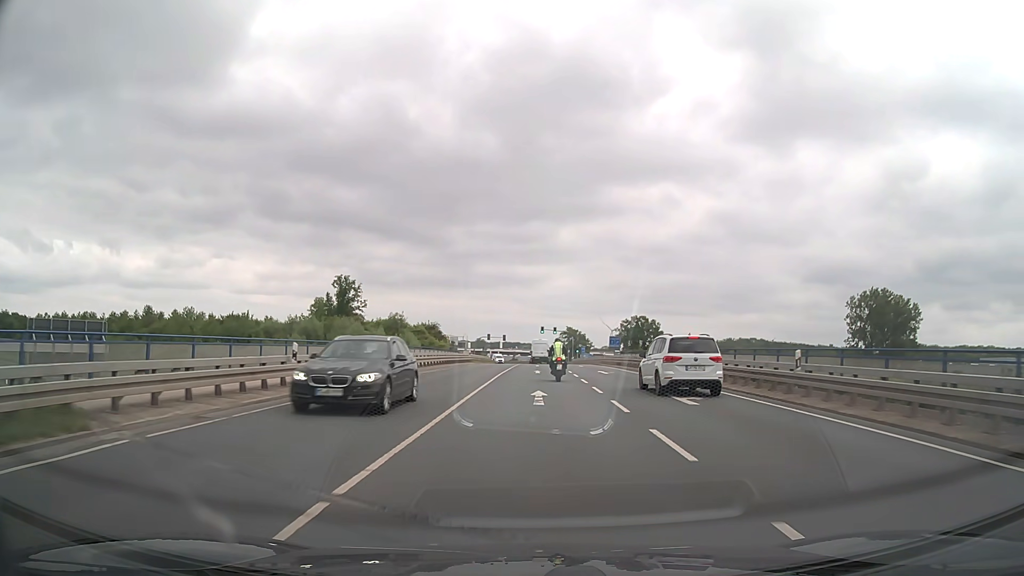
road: secondary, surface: asphalt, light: Day
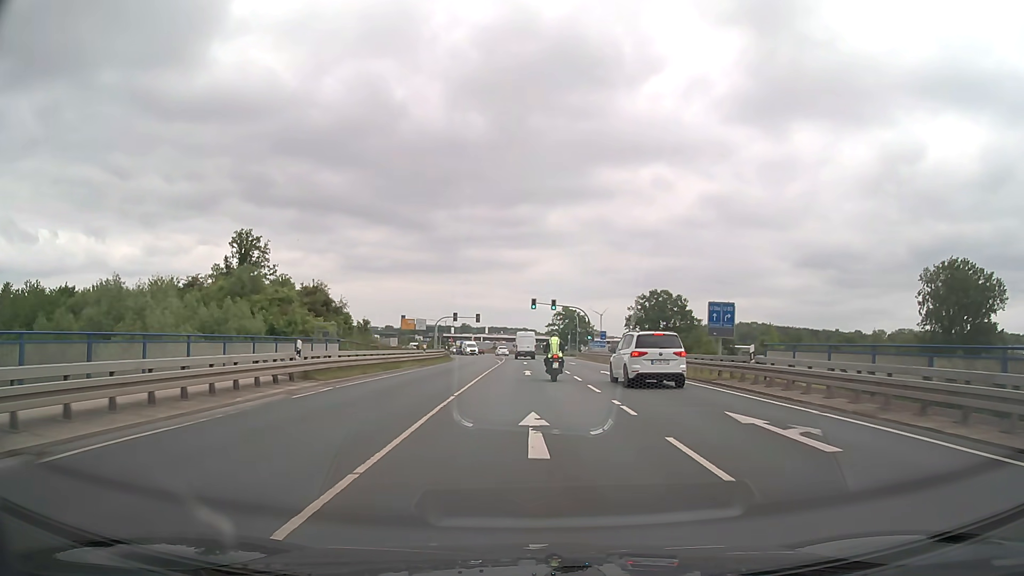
(+0.6, +47.4) m; +1°
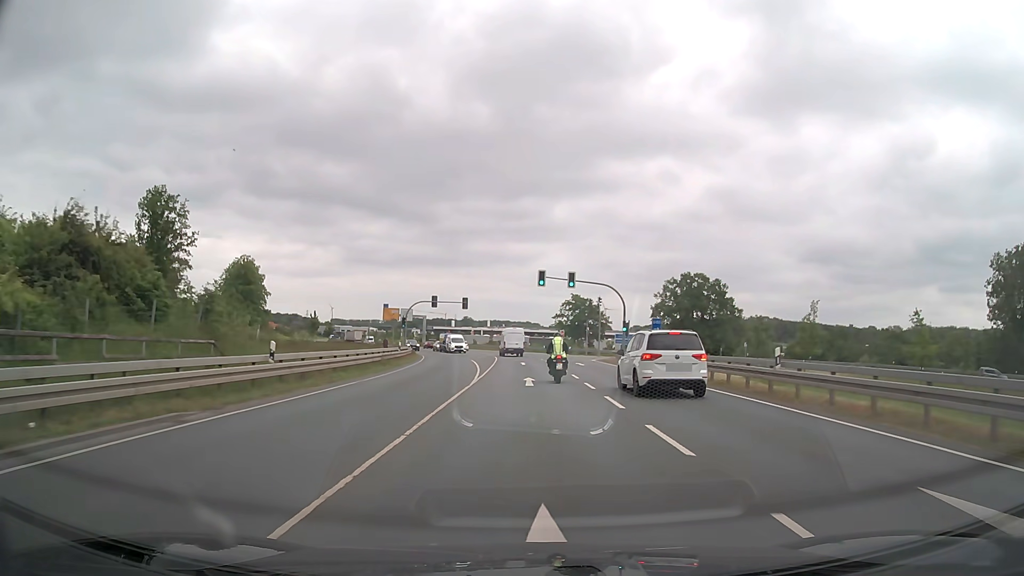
(-0.1, +27.3) m; 0°
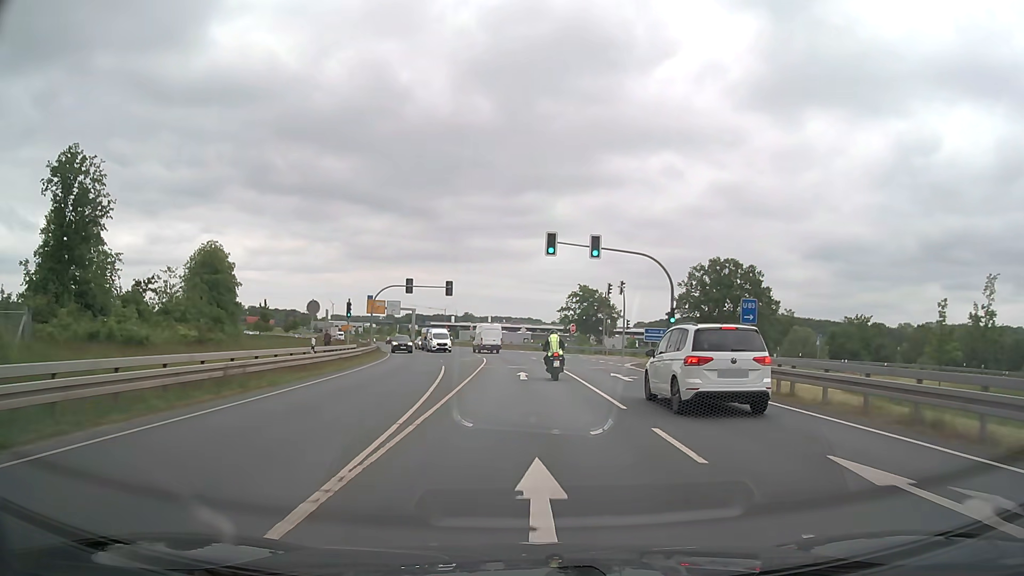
(0.0, +17.9) m; 0°
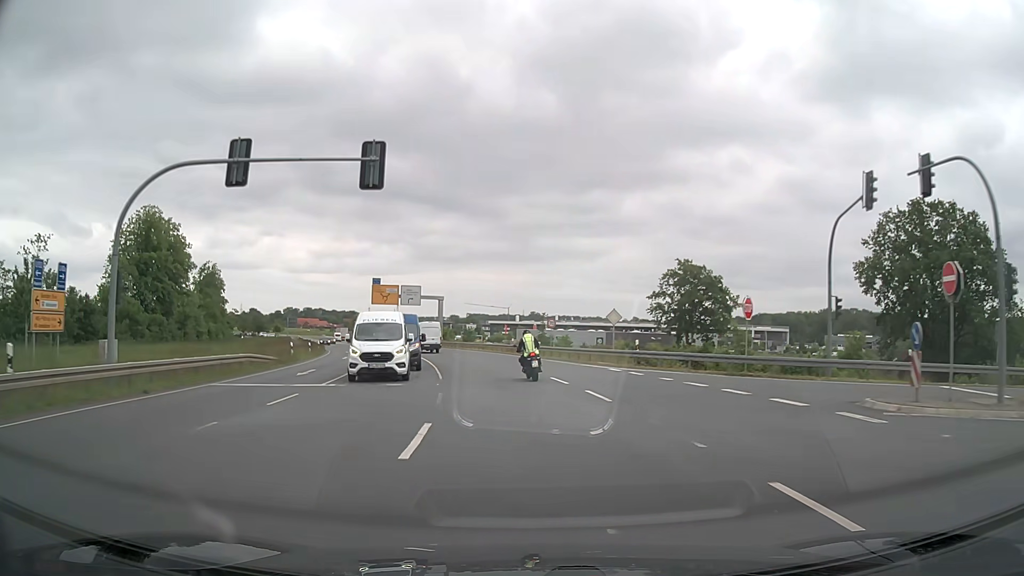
(-1.1, +44.5) m; -5°
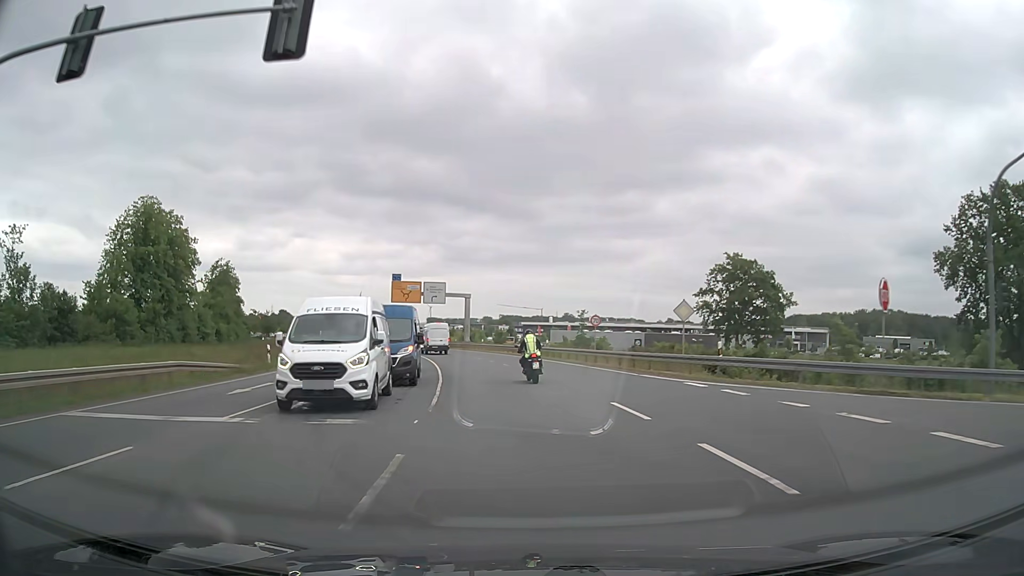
(-0.2, +9.0) m; -3°
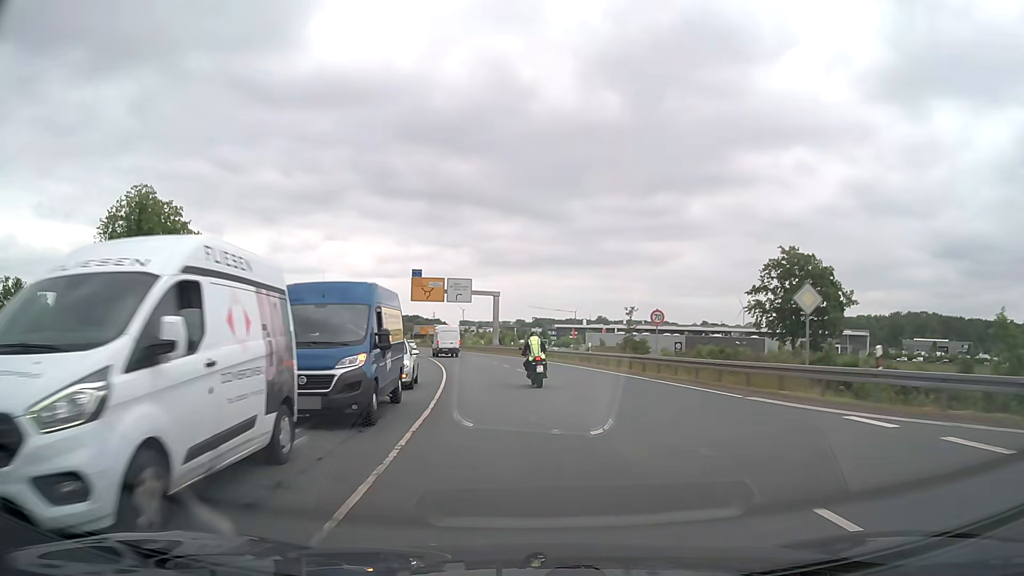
(-0.2, +9.3) m; -3°
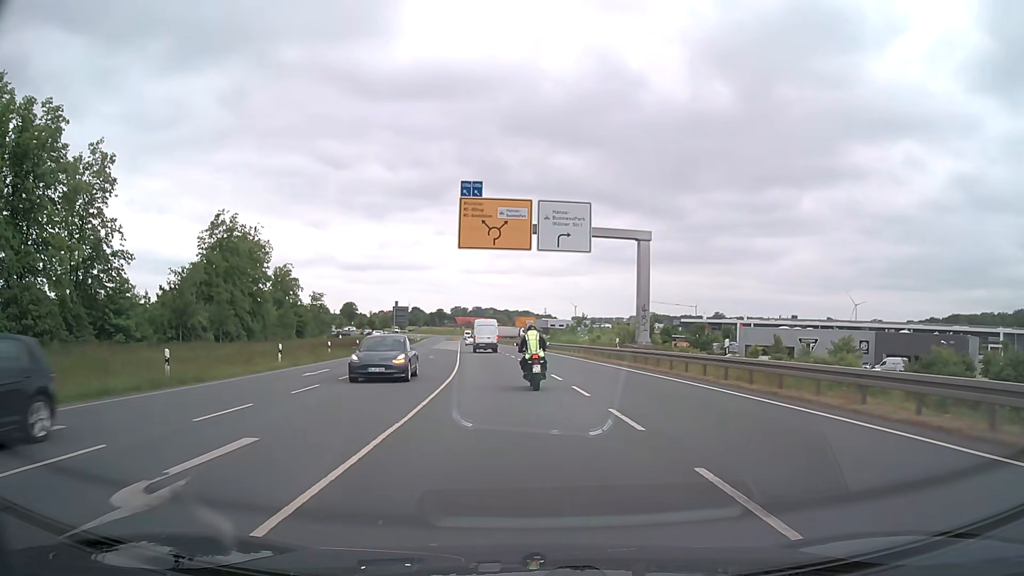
(-3.8, +43.7) m; -9°
(0, +10) (-1, +20) (-1, +30) (-2, +40) (-3, +50) (-4, +60) (-5, +70) (-6, +80) (-7, +90) (-8, +100) m
